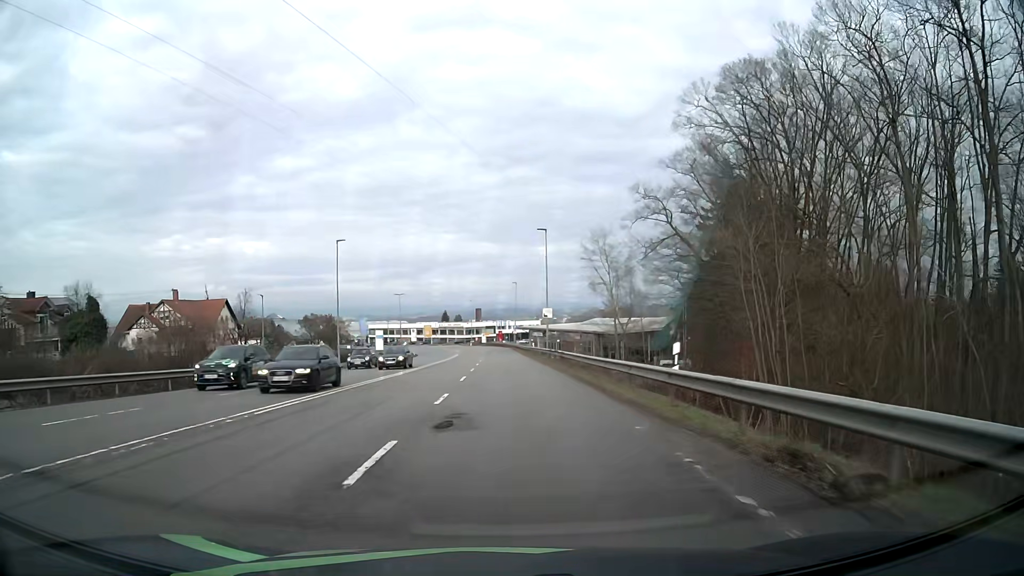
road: secondary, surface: asphalt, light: Day
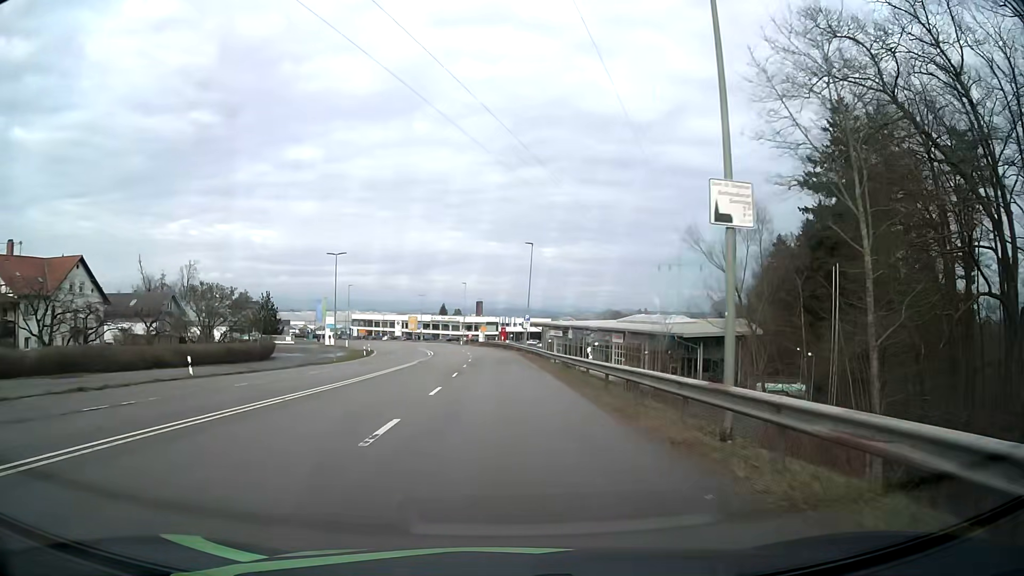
(-0.2, +42.3) m; -1°
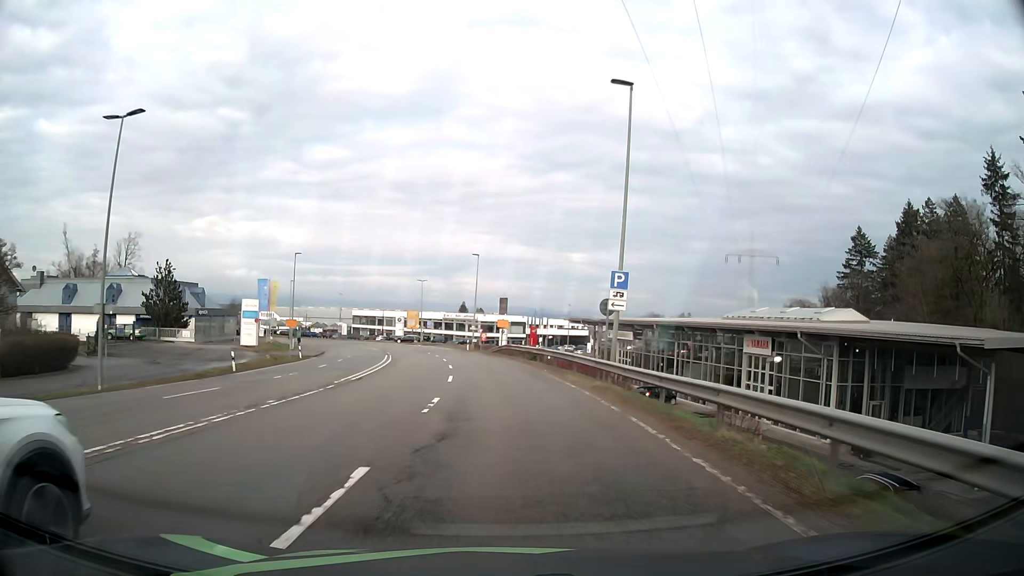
(-0.5, +40.7) m; -2°
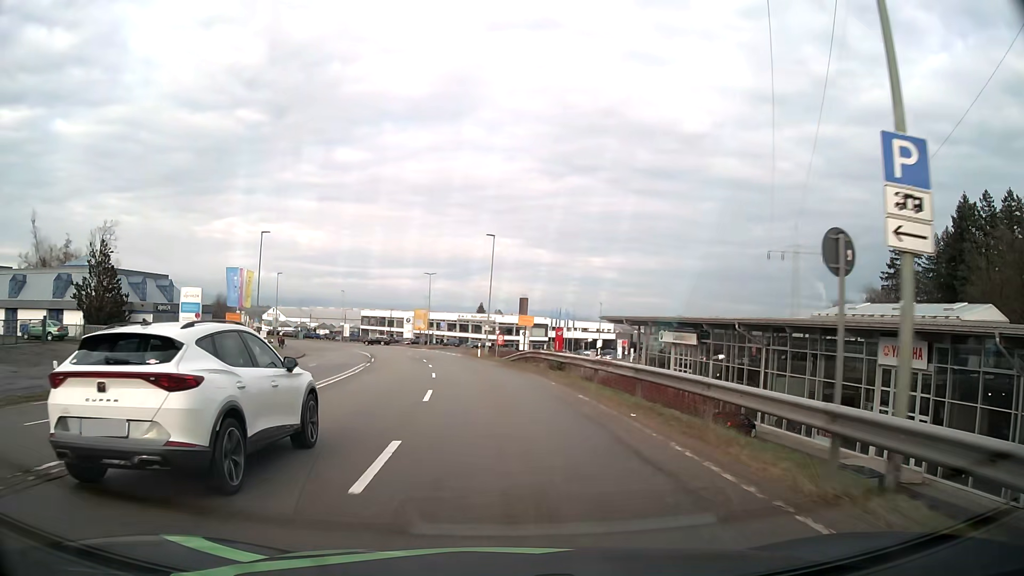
(-0.2, +15.6) m; -2°
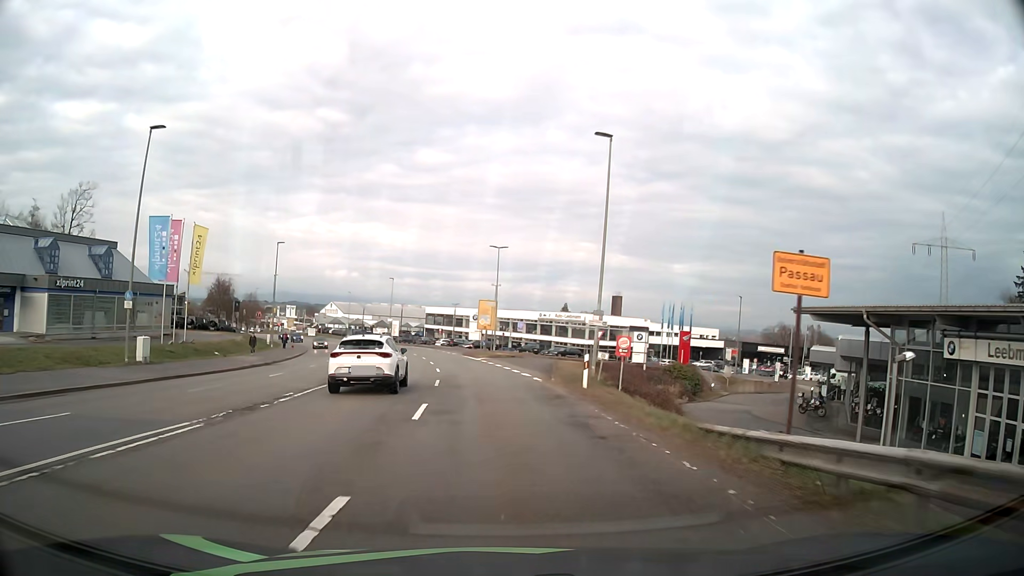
(-1.7, +30.0) m; -7°
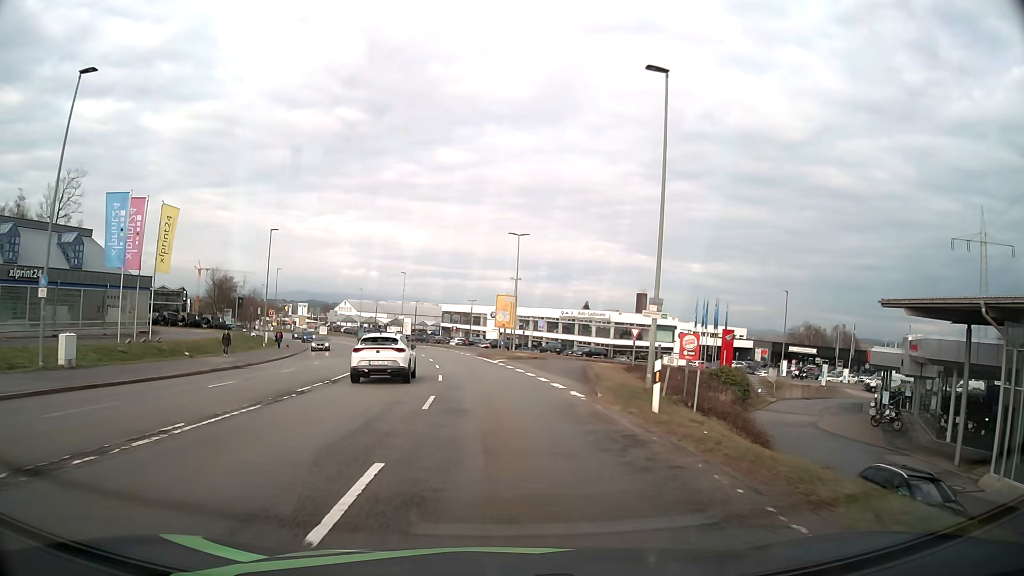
(-0.1, +7.4) m; -2°
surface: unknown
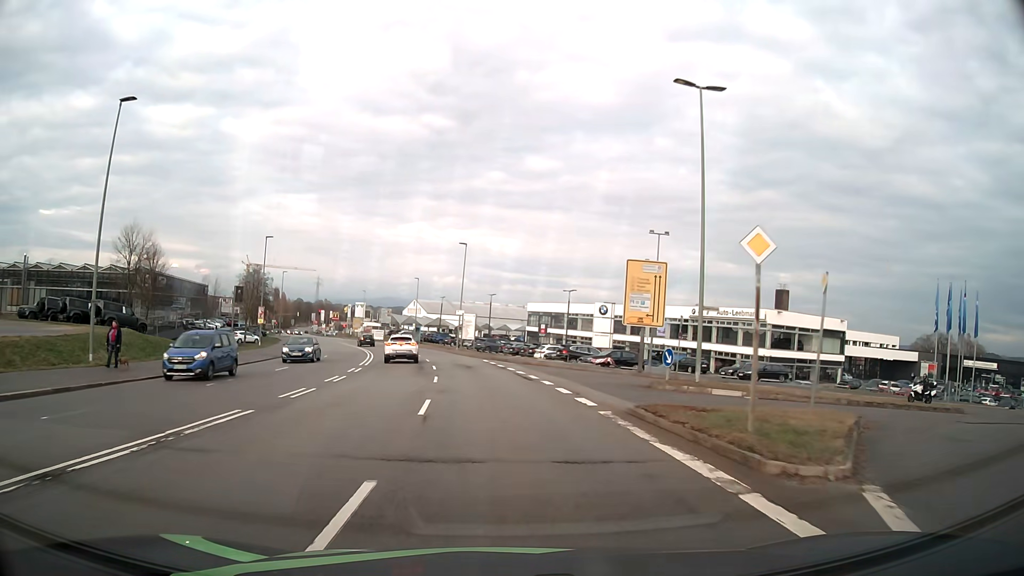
(-2.2, +36.3) m; -7°
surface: asphalt
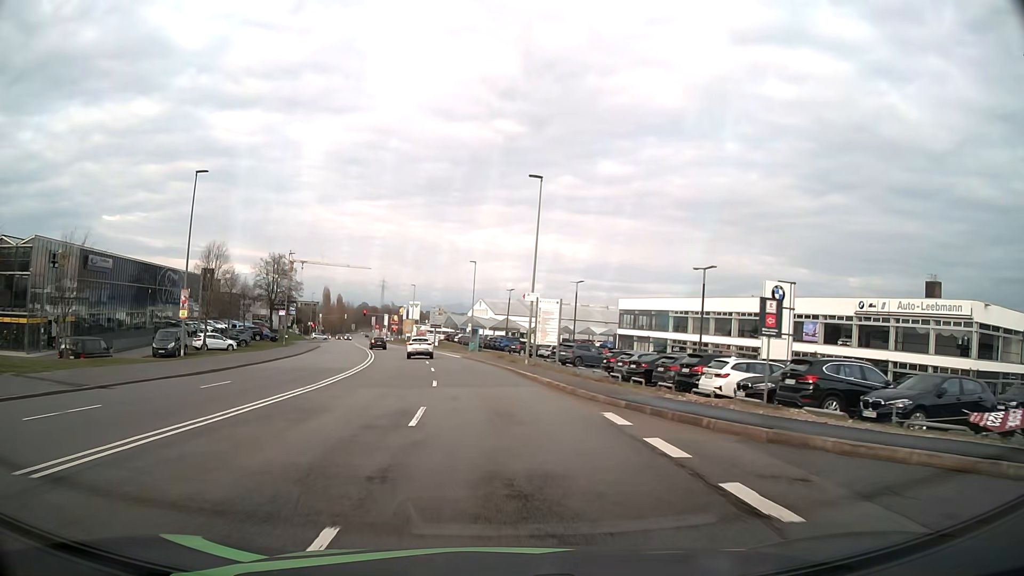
(-1.5, +28.5) m; -6°
(0, +10) (-1, +20) (-2, +30) (-3, +40) (-4, +50) (-6, +60) (-8, +69) (-11, +79) (-13, +89) (-15, +99) m
